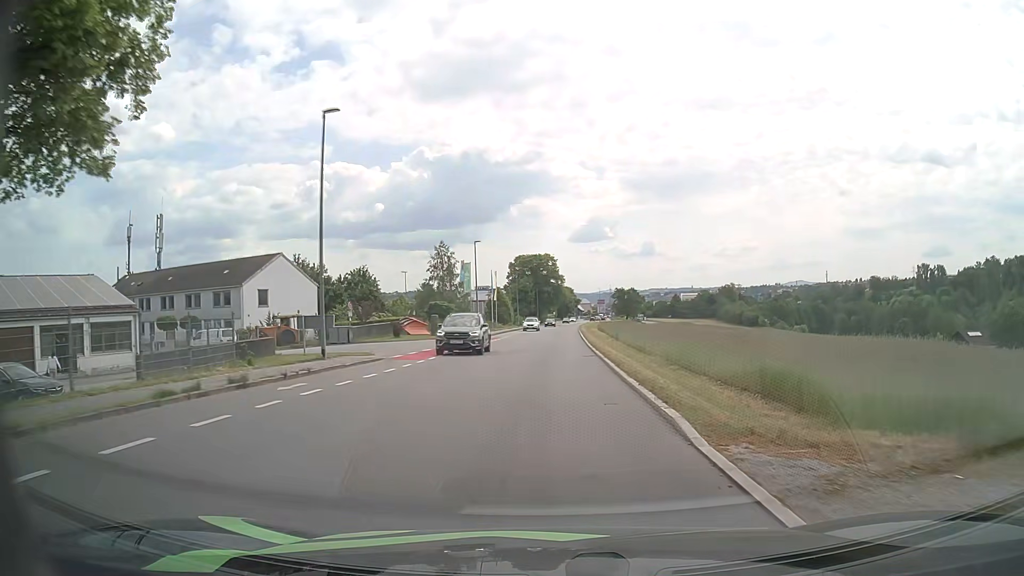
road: tertiary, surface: asphalt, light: Day
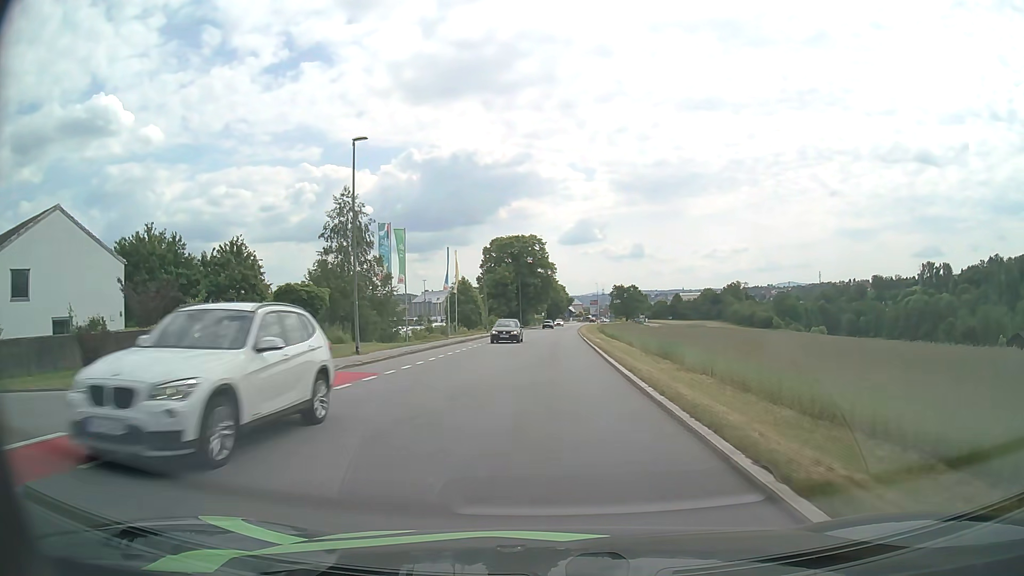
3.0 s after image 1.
(+0.4, +34.7) m; +1°
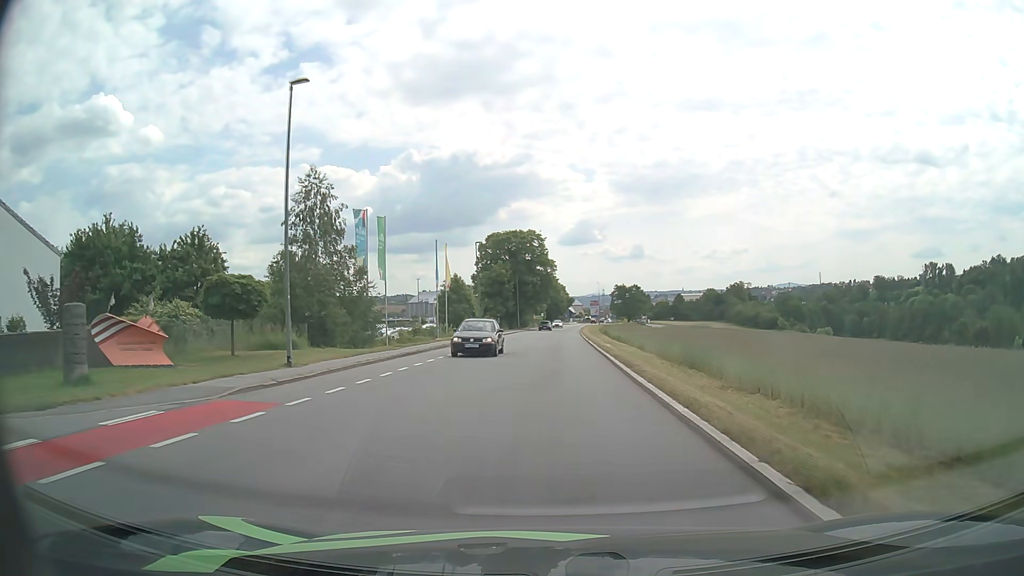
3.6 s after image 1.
(0.0, +6.7) m; 0°
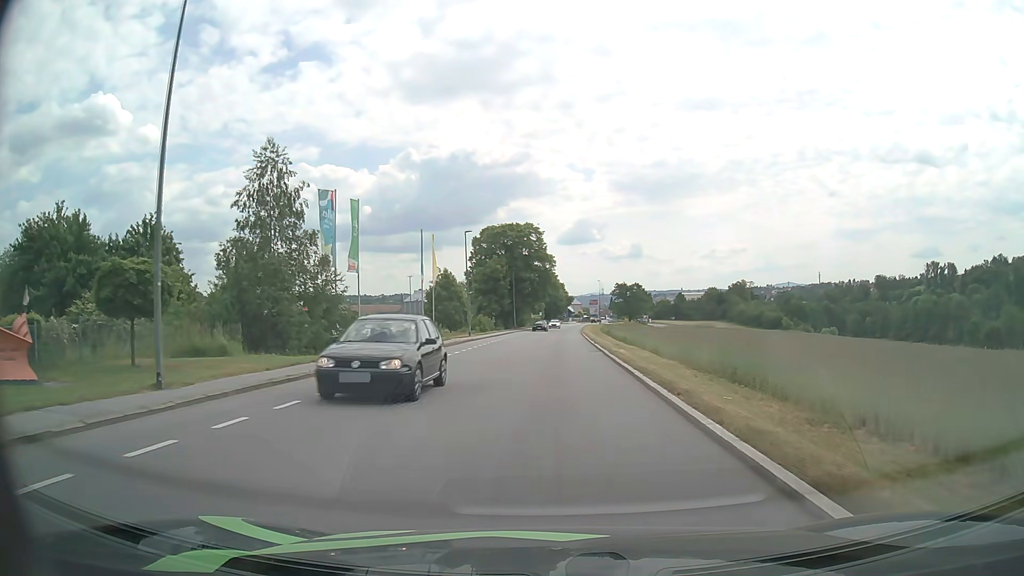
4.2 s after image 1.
(0.0, +6.6) m; 0°
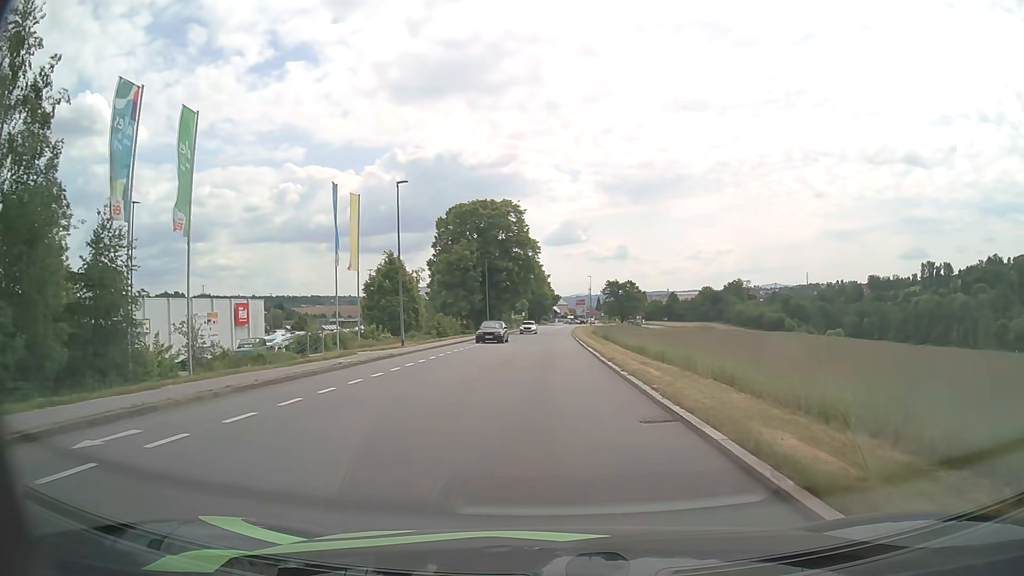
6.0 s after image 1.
(+0.3, +19.4) m; +1°
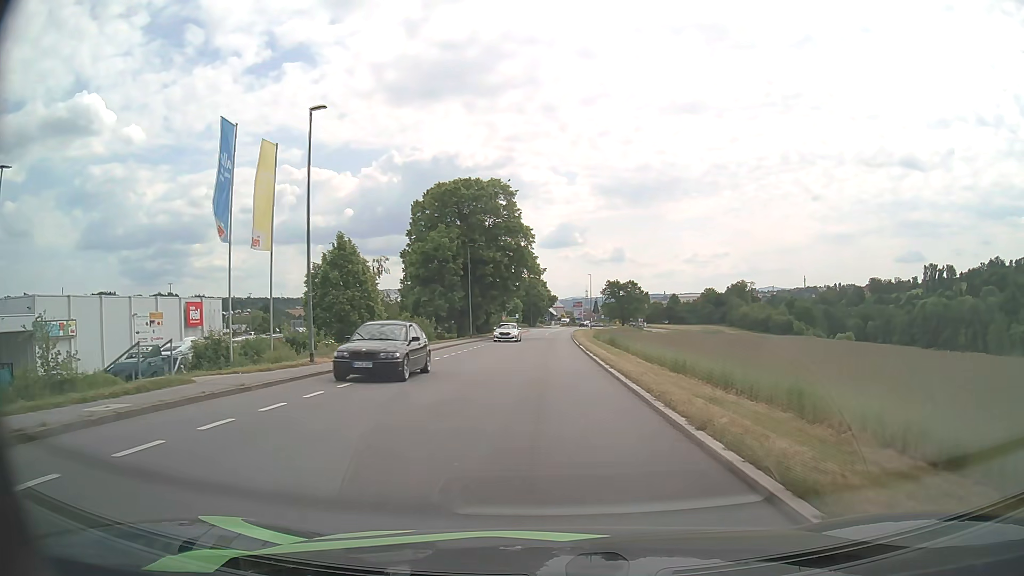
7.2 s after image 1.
(+0.1, +12.6) m; 0°
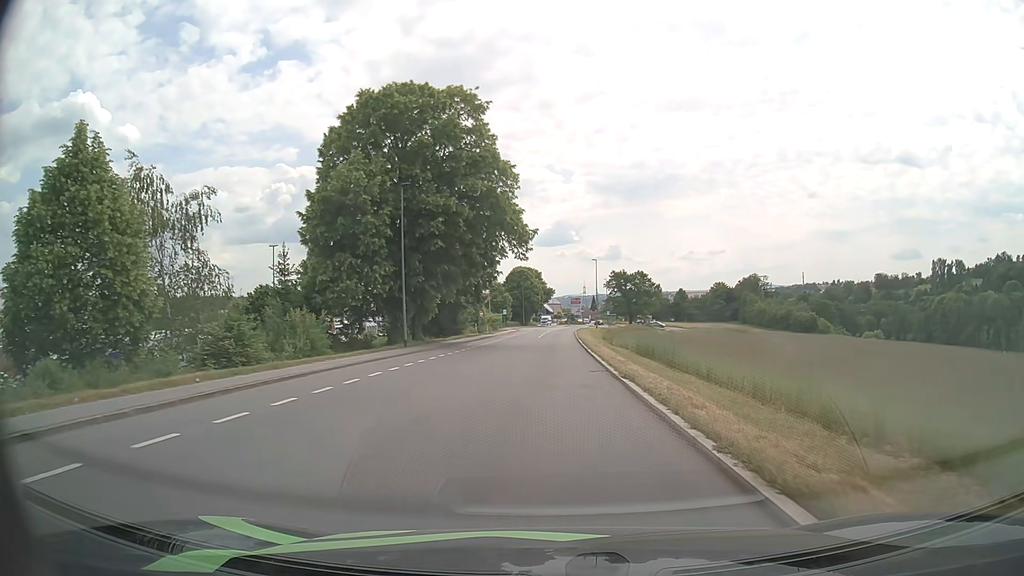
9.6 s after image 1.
(+0.1, +25.7) m; 0°
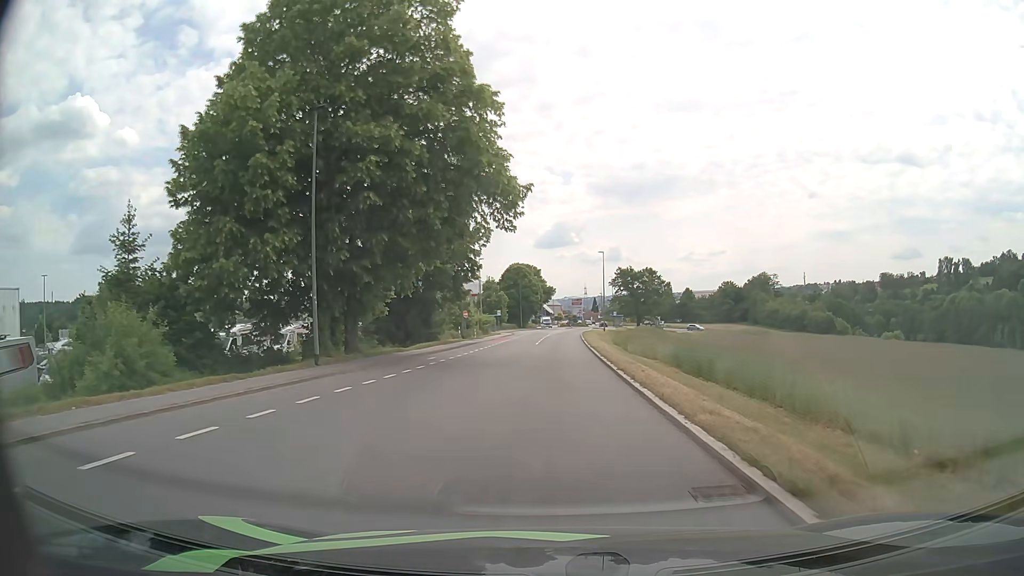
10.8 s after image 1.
(0.0, +13.3) m; 0°
(0, +10) (0, +20) (0, +30) (+1, +40) (+1, +50) (+1, +60) (+2, +70) (+2, +80) (+3, +90) (+4, +100) m
